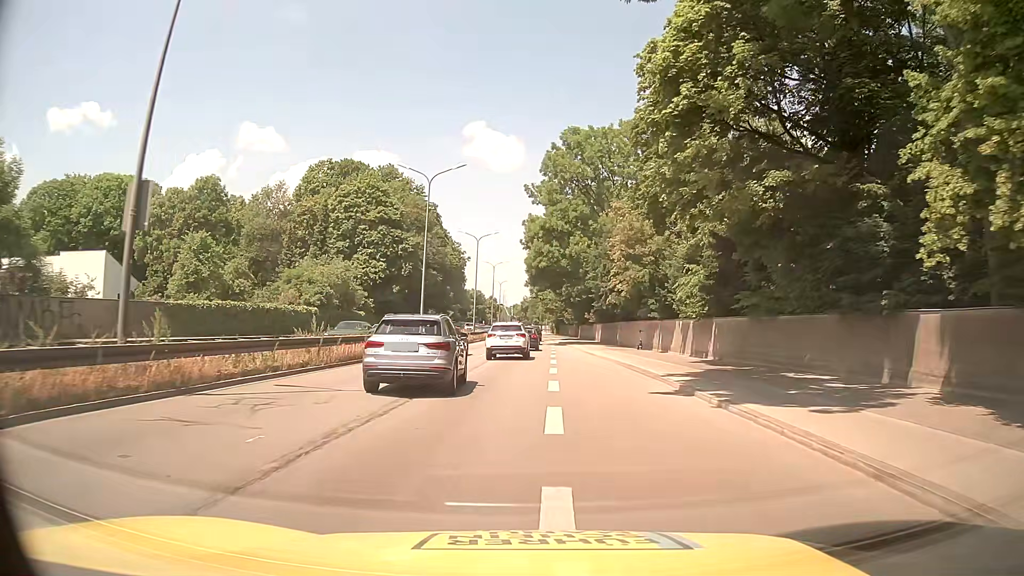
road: trunk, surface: asphalt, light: Day
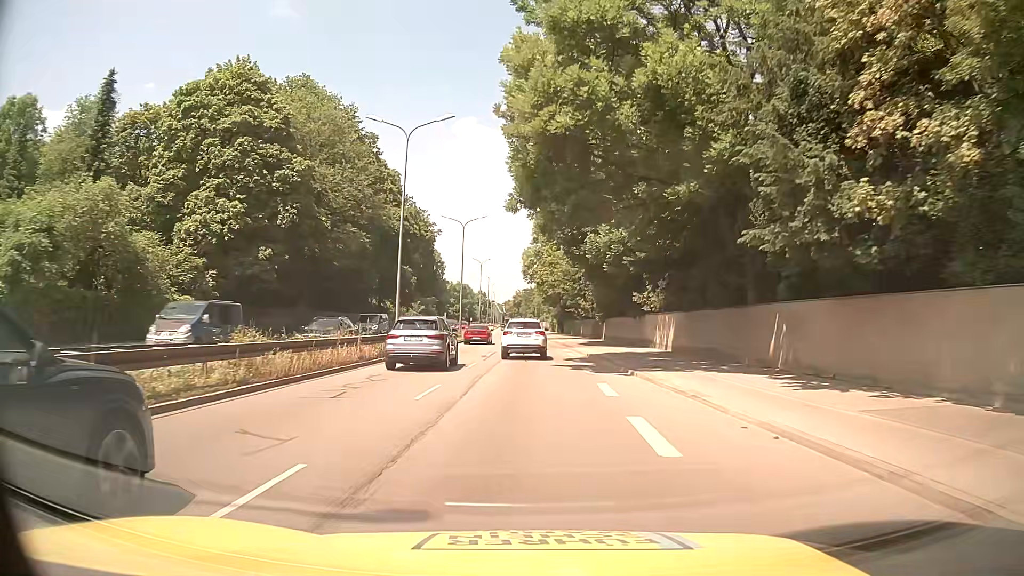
(+0.2, +37.9) m; +1°
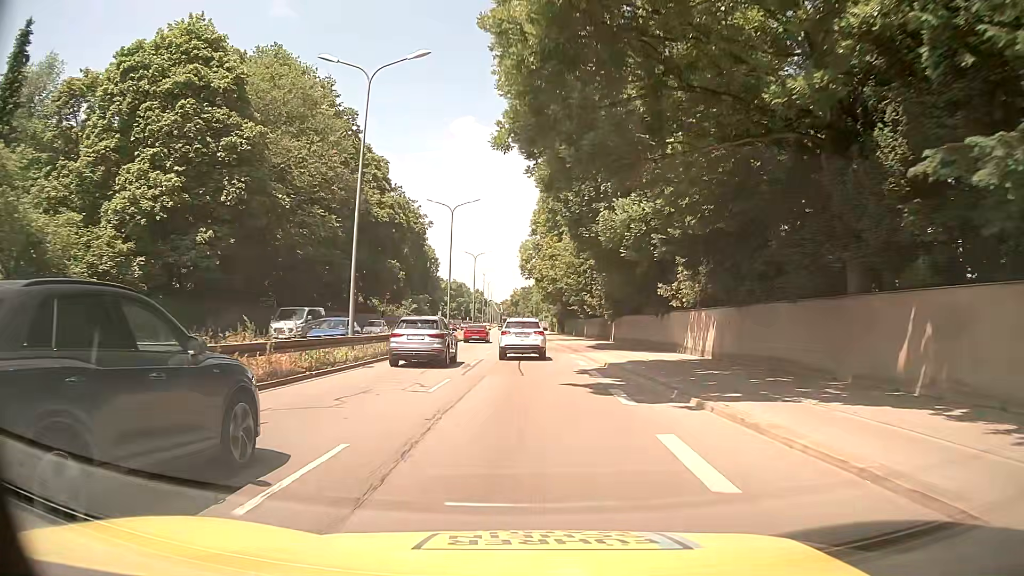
(0.0, +7.7) m; 0°
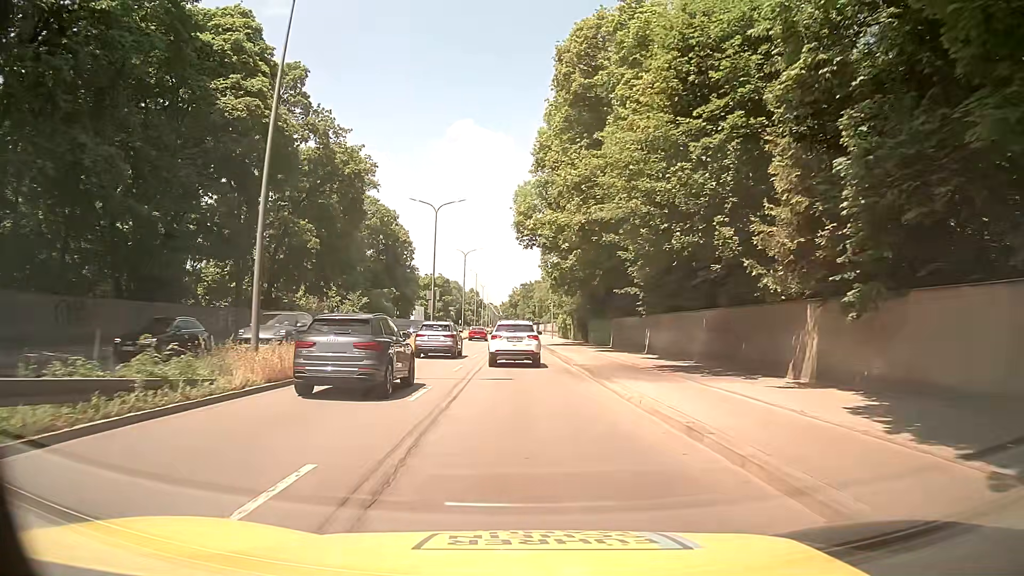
(-0.1, +37.1) m; -1°
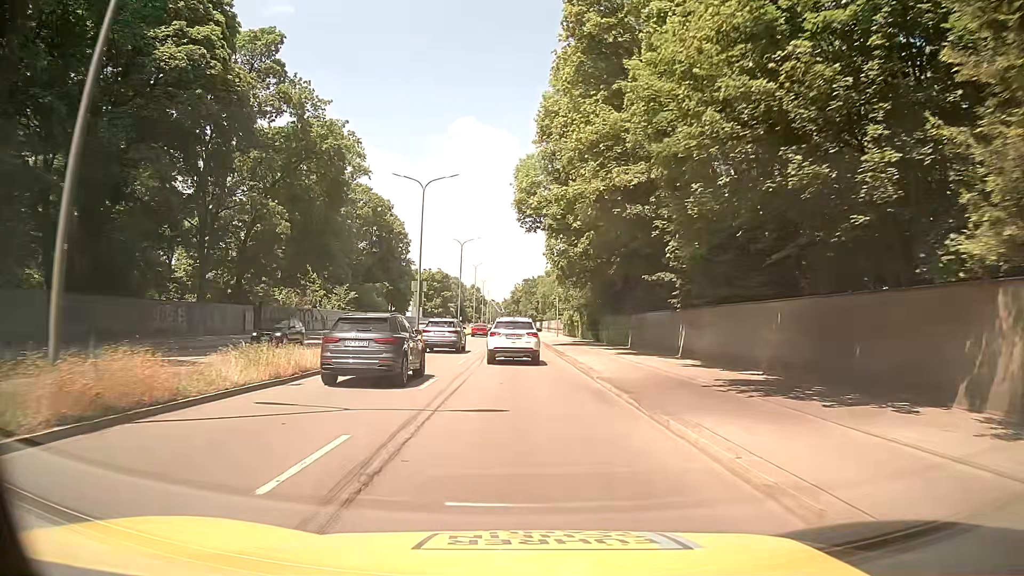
(+0.1, +7.3) m; 0°
